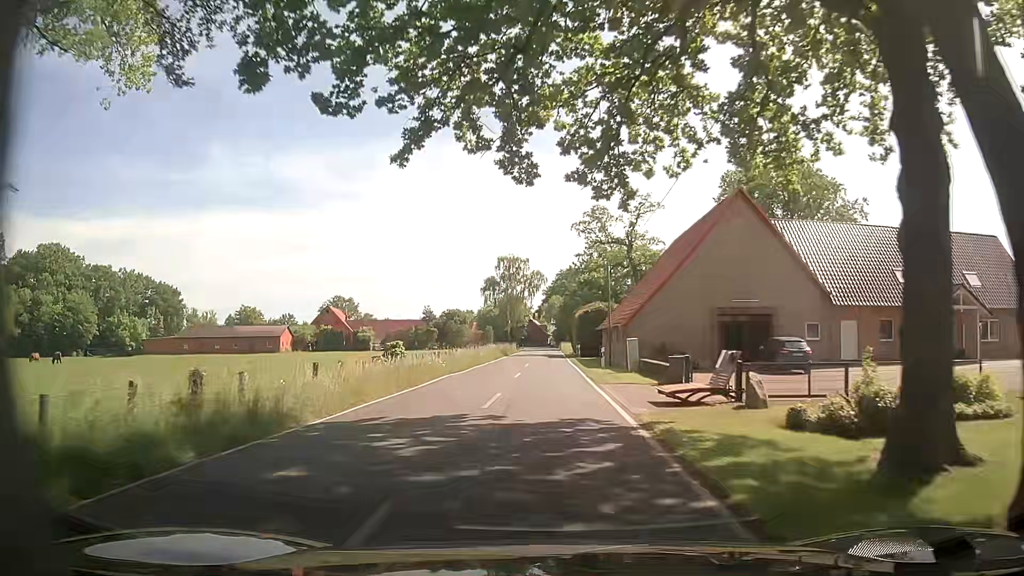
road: tertiary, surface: asphalt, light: Day
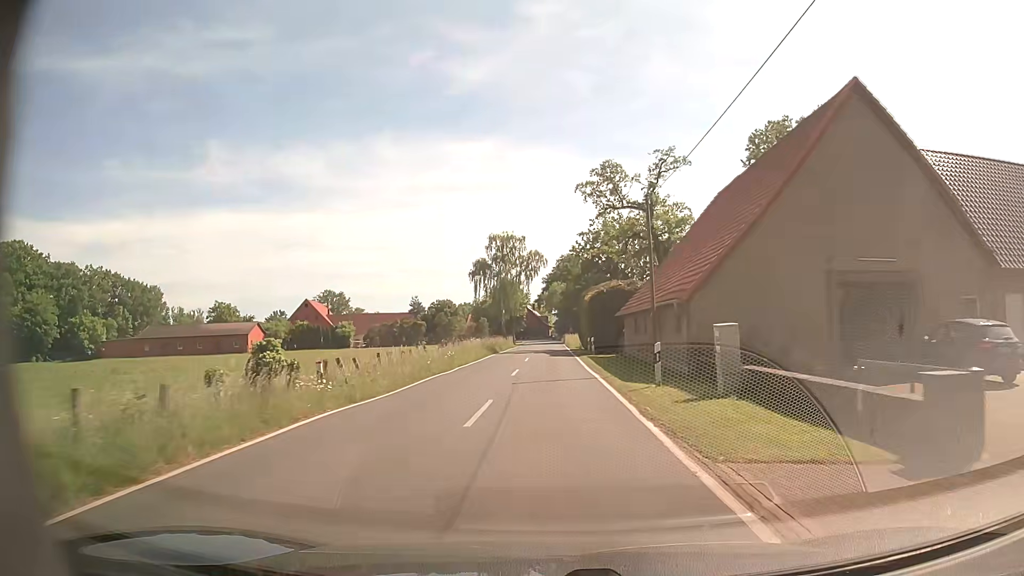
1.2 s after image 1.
(+0.3, +15.2) m; 0°
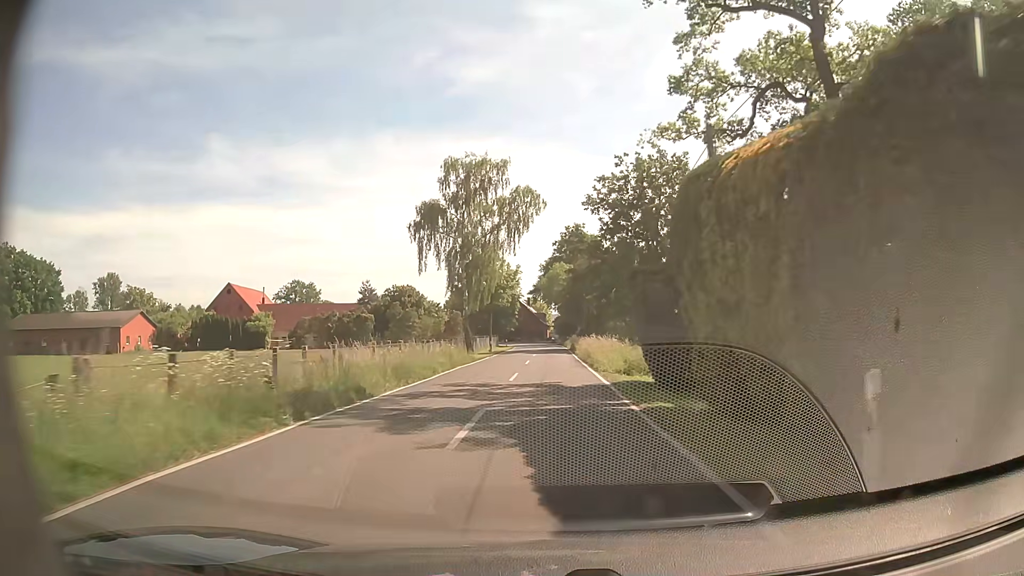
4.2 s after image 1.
(+0.5, +38.0) m; +1°
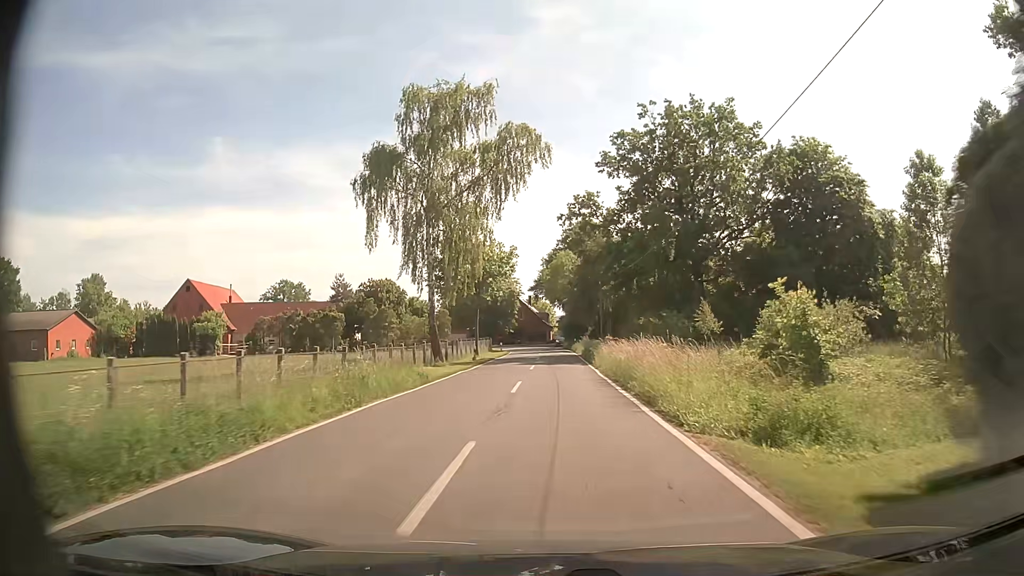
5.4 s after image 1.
(0.0, +15.2) m; +1°
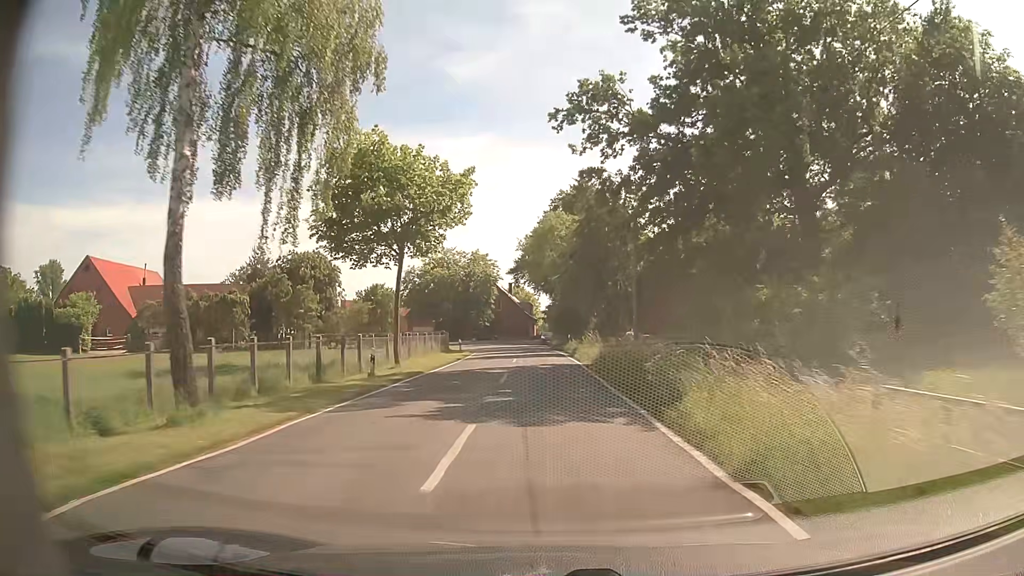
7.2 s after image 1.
(-0.2, +22.8) m; 0°
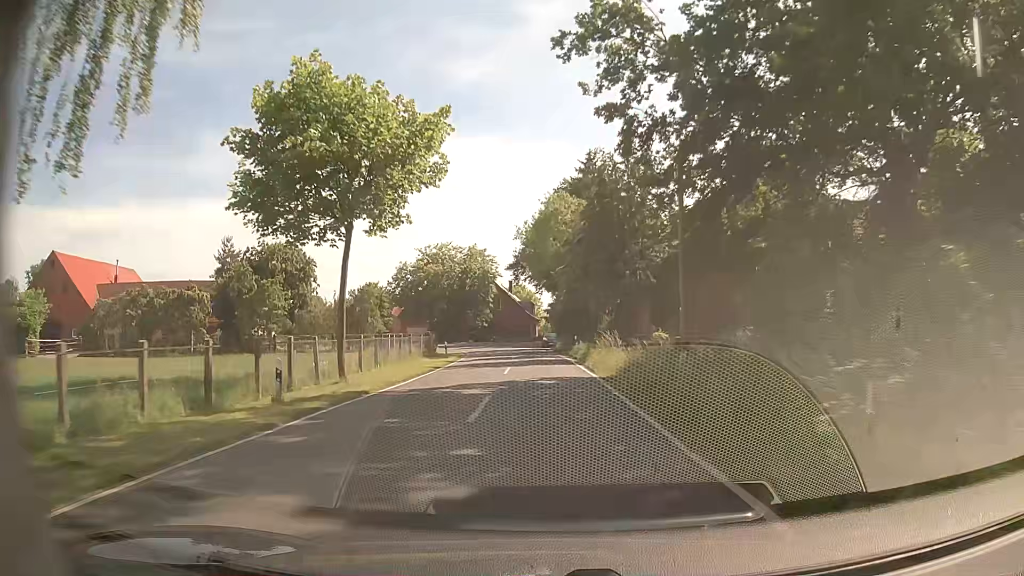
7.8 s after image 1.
(0.0, +7.6) m; 0°
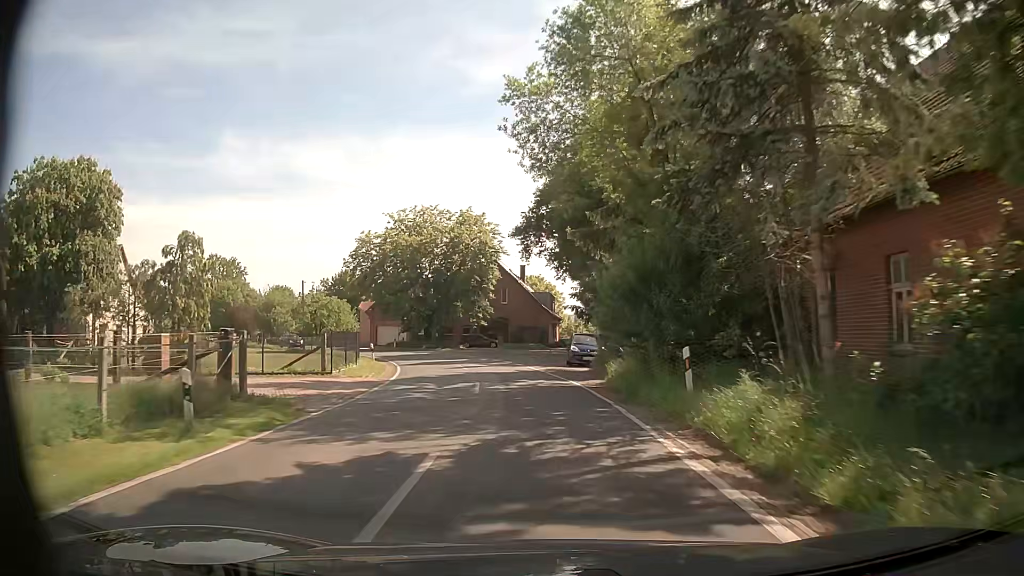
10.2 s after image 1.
(-0.3, +30.4) m; -1°
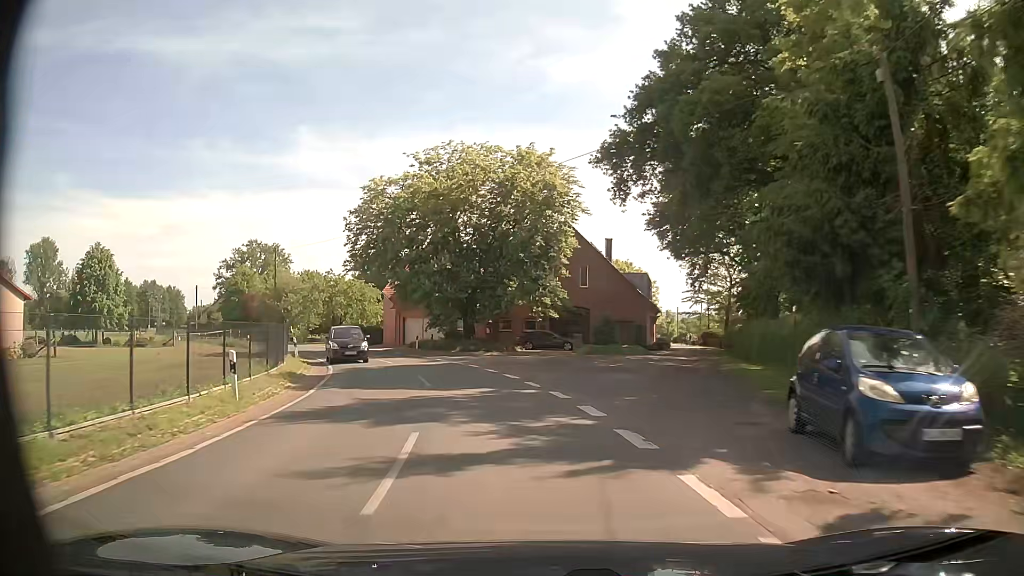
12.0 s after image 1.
(-1.1, +22.8) m; -6°
(-1, +10) (-2, +20) (-5, +29) (-9, +38) (-15, +47) (-20, +55) (-27, +63) (-33, +71) (-40, +78) (-46, +86) m
